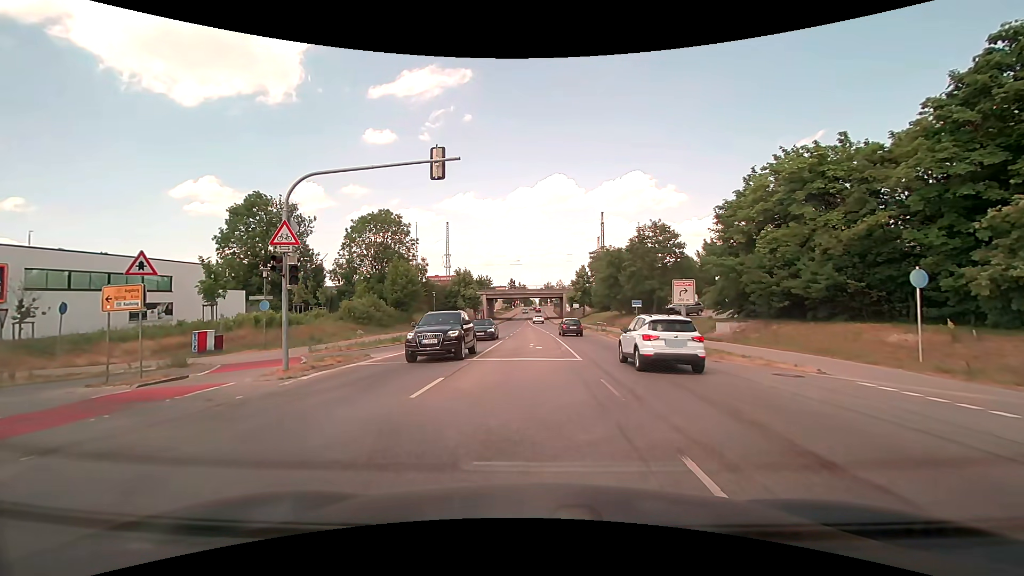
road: secondary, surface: asphalt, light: Day
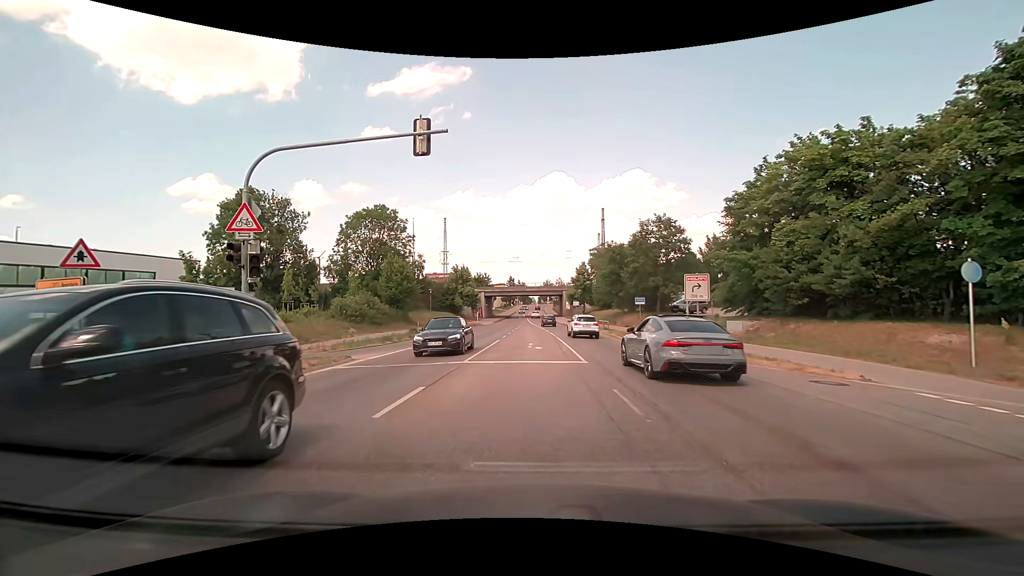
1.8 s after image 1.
(0.0, +1.9) m; 0°
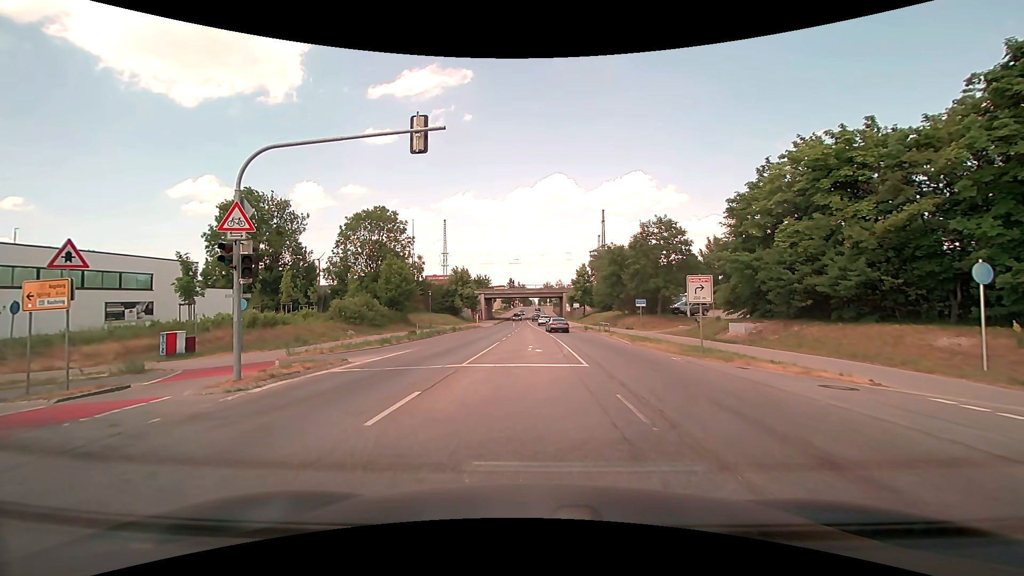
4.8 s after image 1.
(0.0, +0.4) m; 0°
